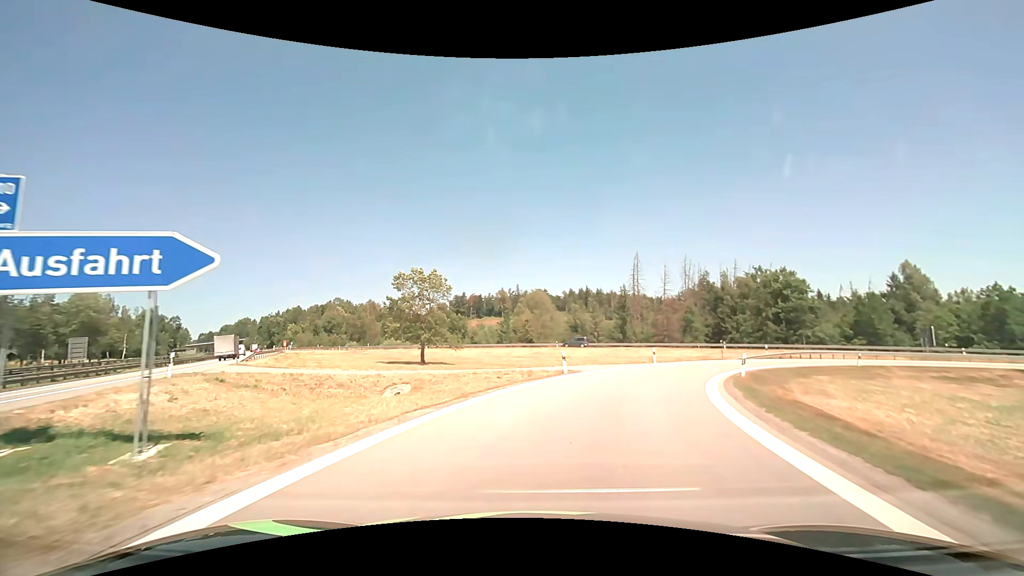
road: motorway_link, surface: asphalt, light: Day
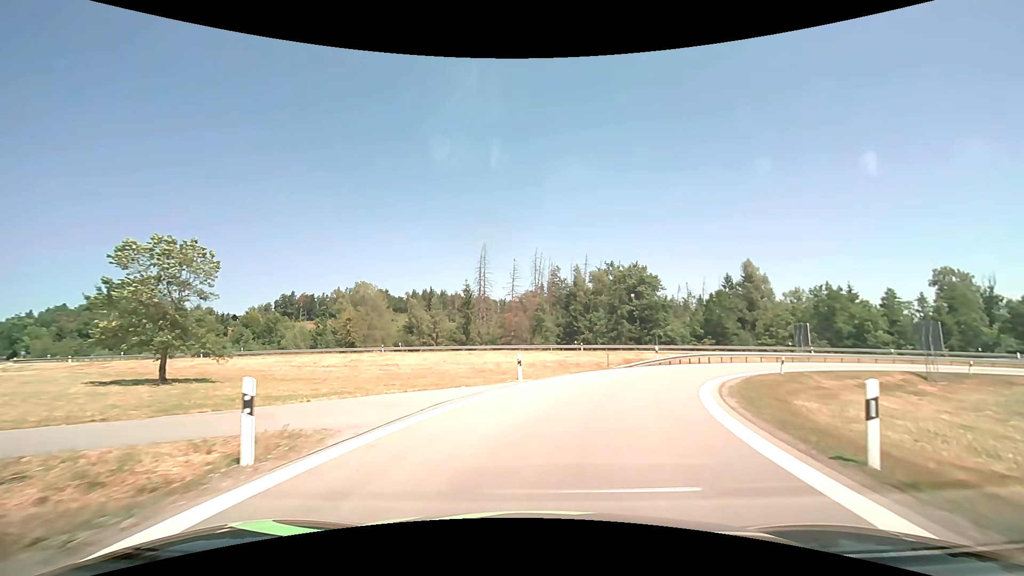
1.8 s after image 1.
(+2.4, +16.3) m; +18°
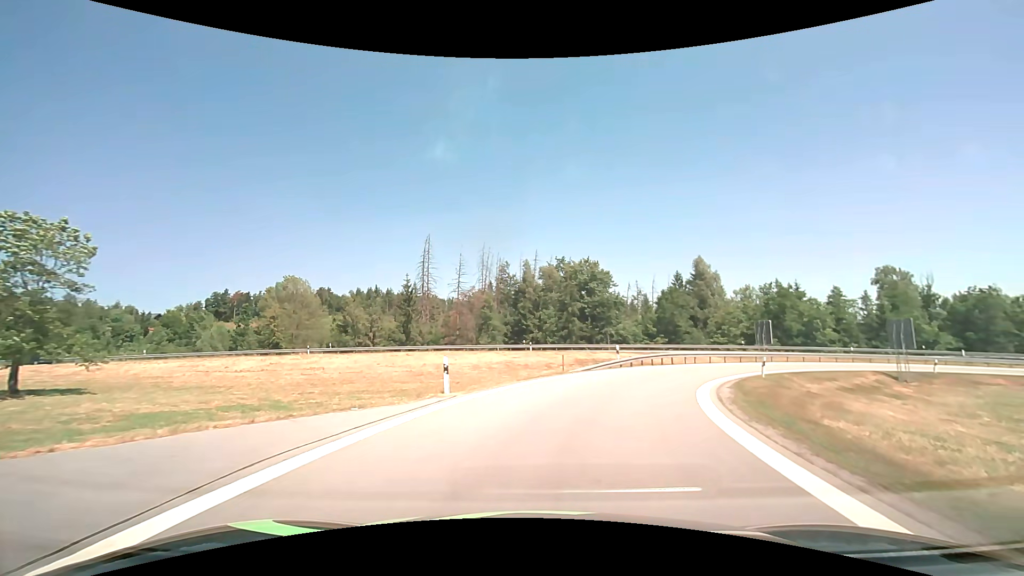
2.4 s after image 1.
(+0.3, +5.3) m; +6°
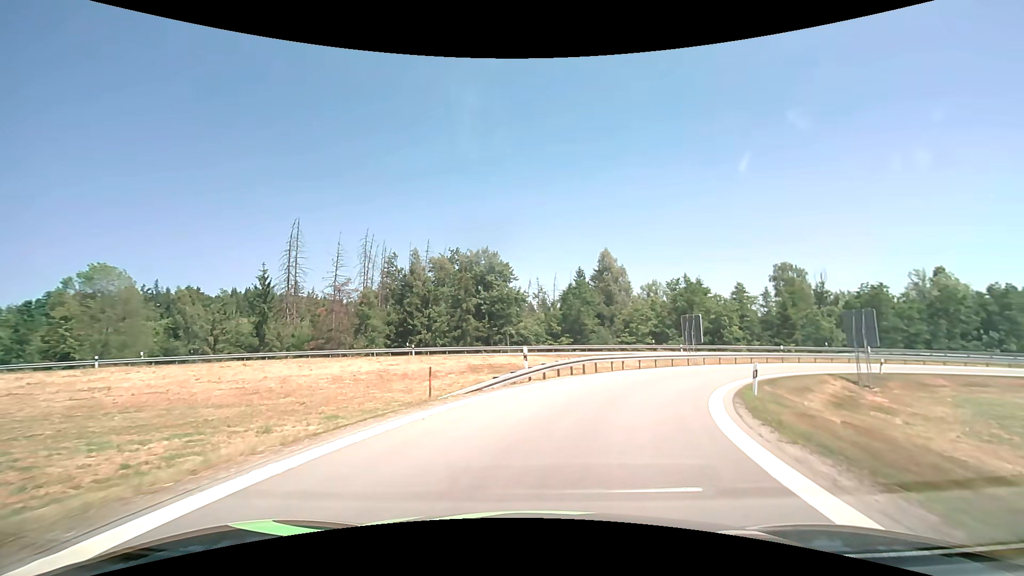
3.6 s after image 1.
(+1.1, +10.7) m; +12°
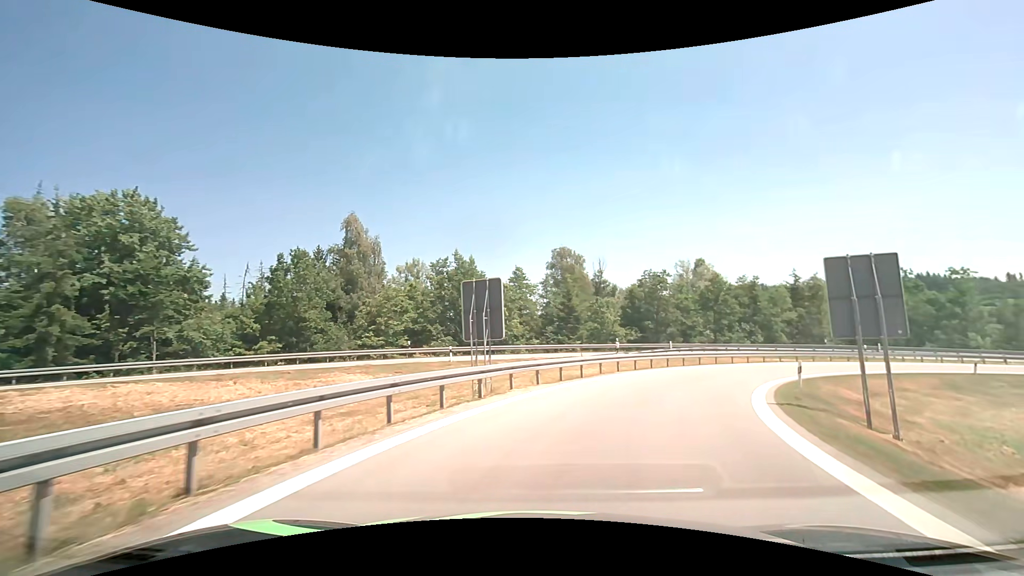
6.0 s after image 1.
(+4.7, +21.3) m; +26°
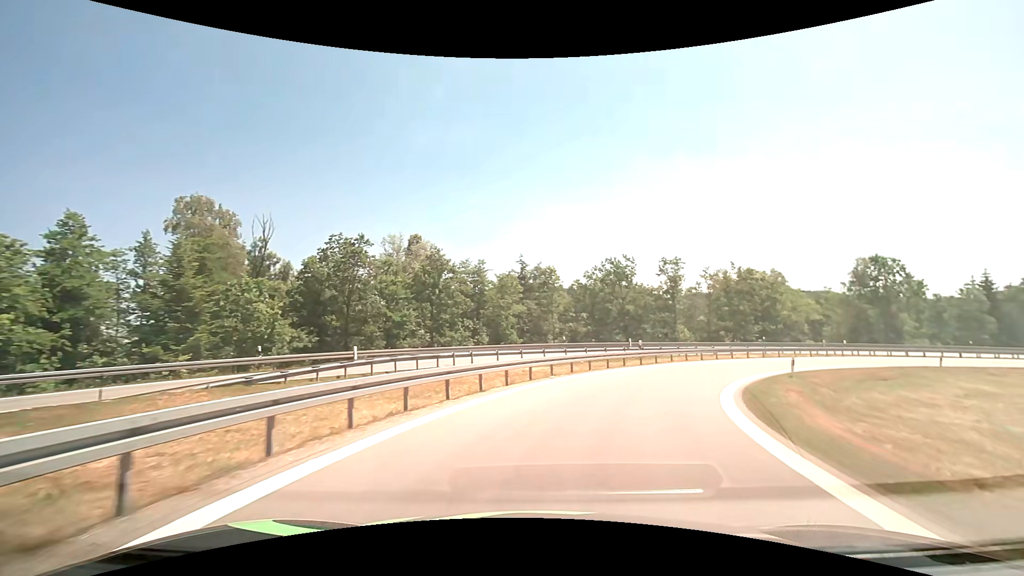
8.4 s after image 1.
(+6.3, +21.4) m; +32°
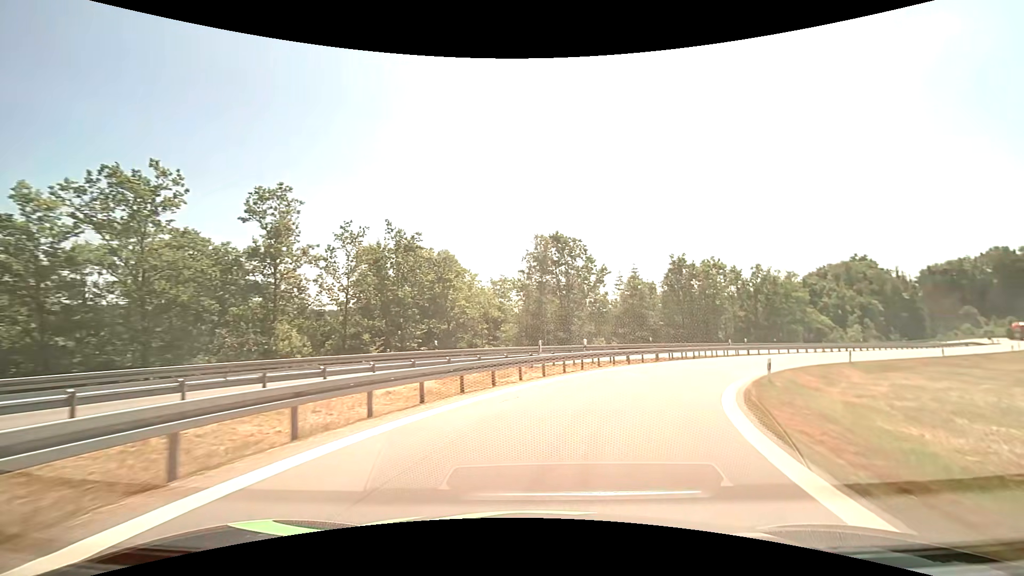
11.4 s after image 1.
(+10.5, +28.3) m; +38°
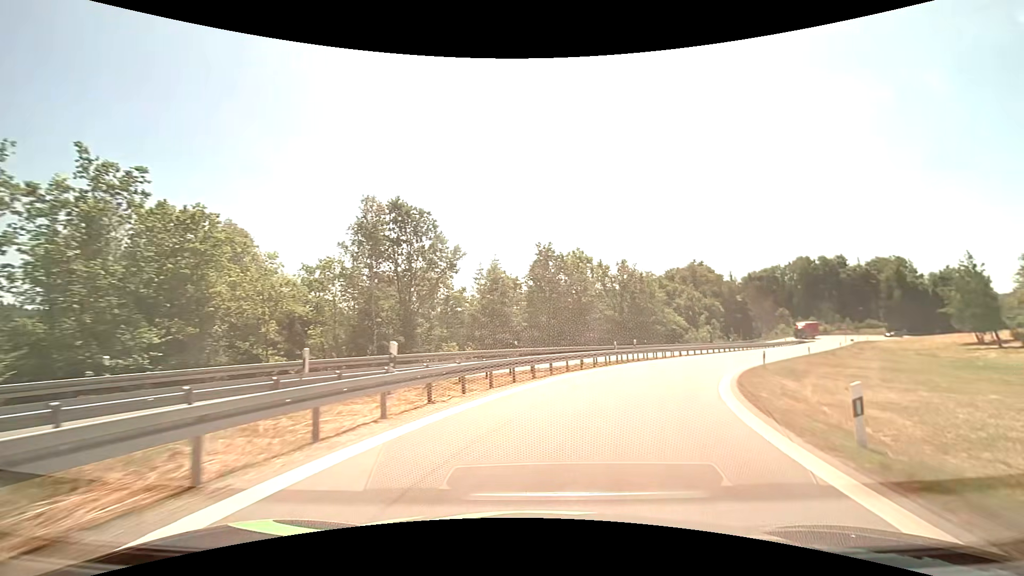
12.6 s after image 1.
(+1.9, +13.0) m; +17°
(+1, +10) (+4, +19) (+8, +29) (+13, +37) (+18, +46) (+24, +54) (+30, +62) (+36, +70) (+41, +78) (+47, +87) m
